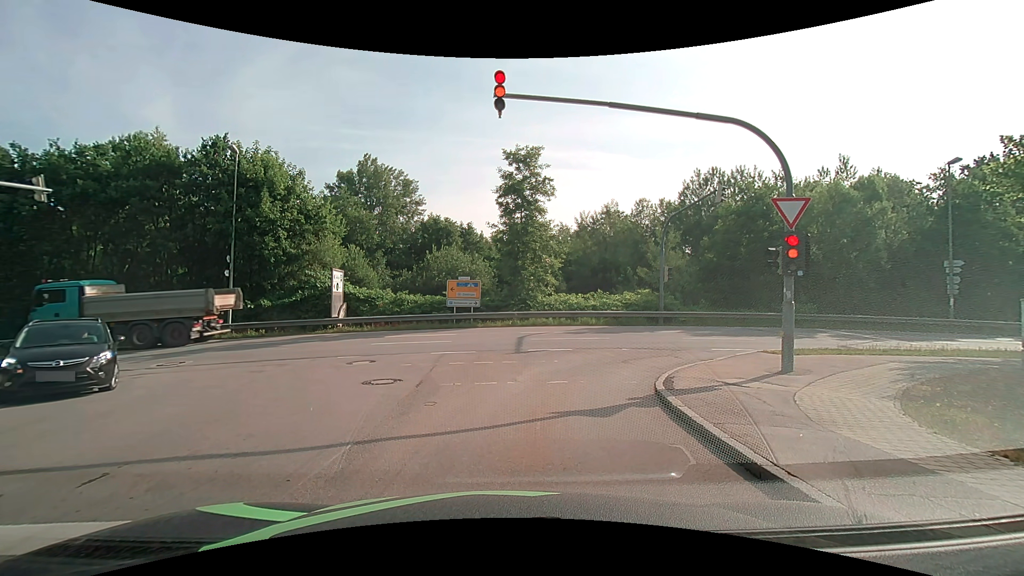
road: residential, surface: asphalt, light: Day
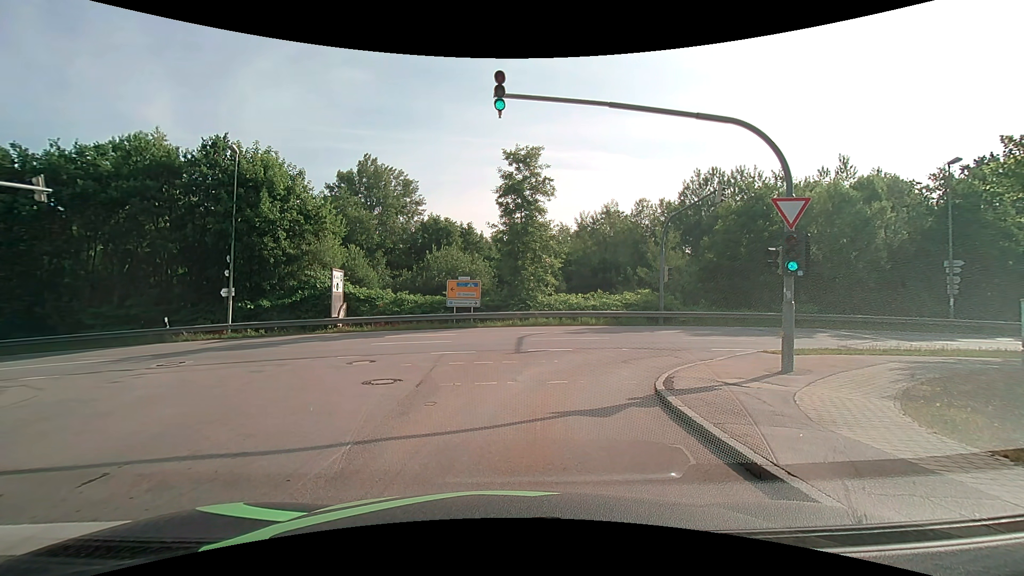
(0.0, 0.0) m; 0°
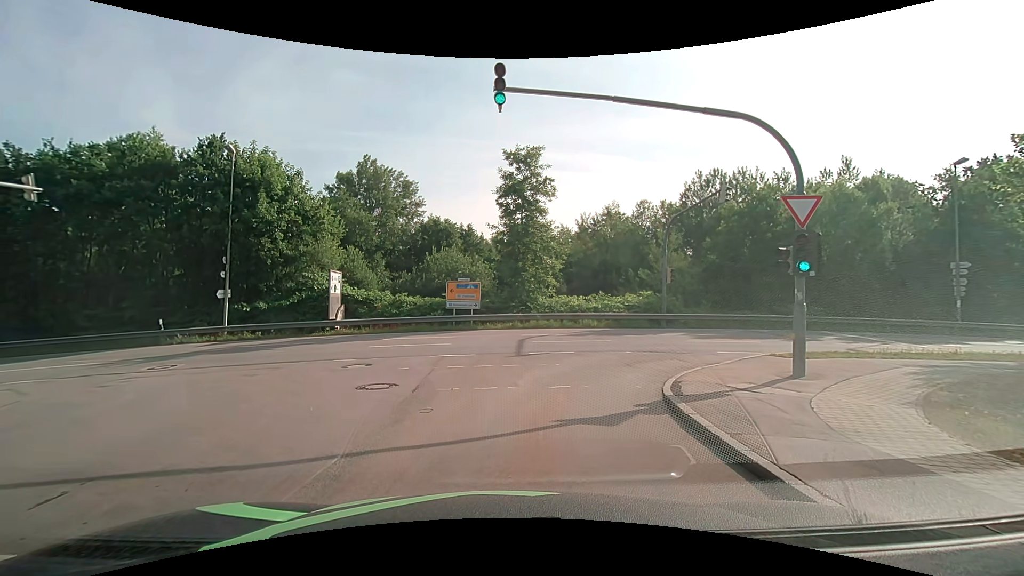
(0.0, +0.5) m; 0°
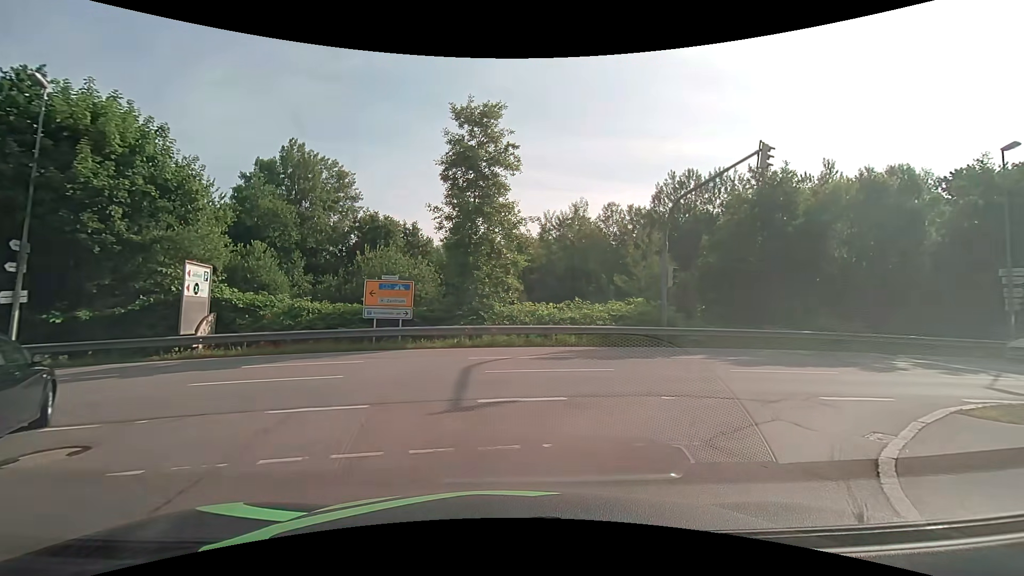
(+0.1, +8.0) m; +5°
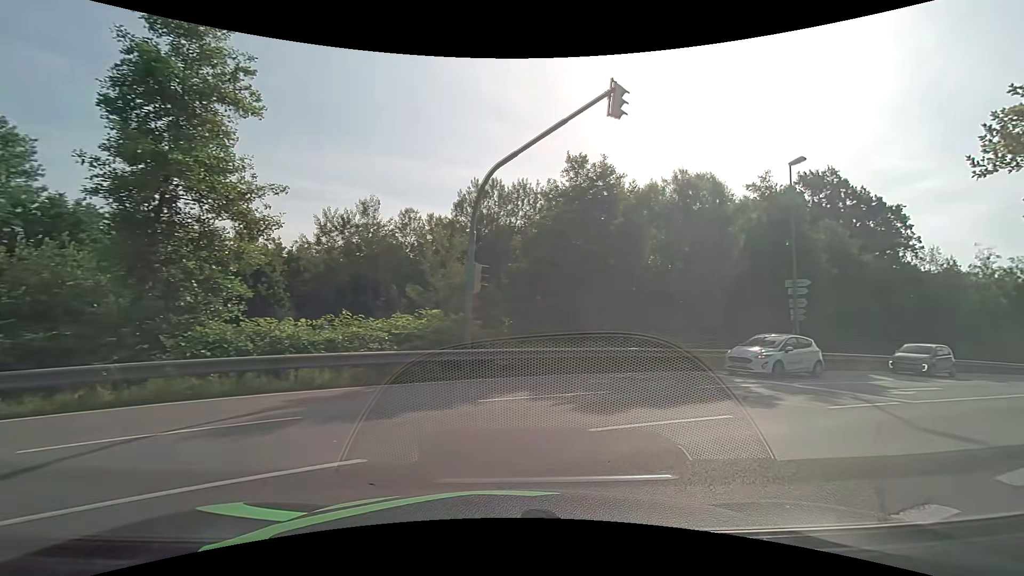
(+1.1, +6.7) m; +21°
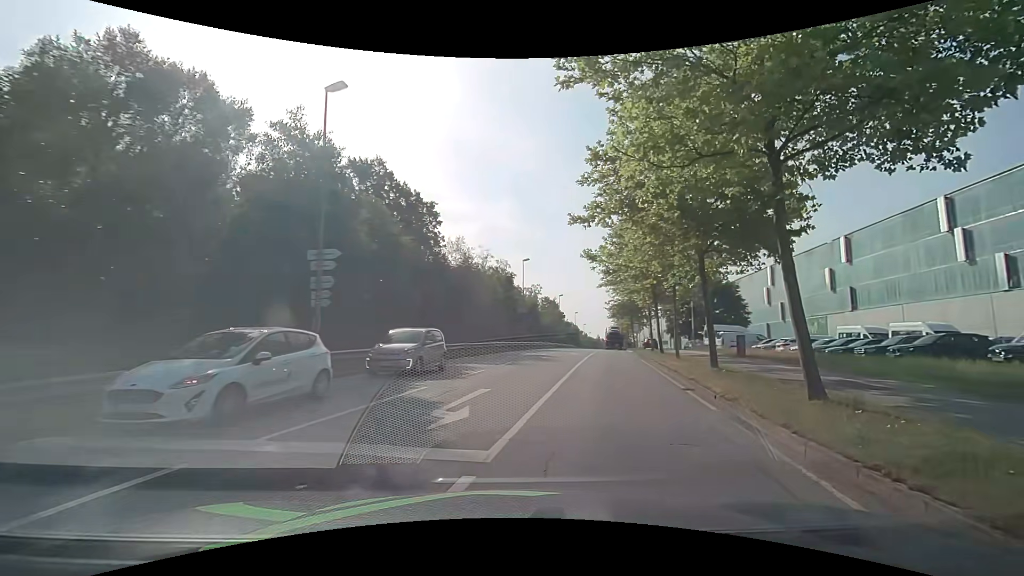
(+4.3, +8.7) m; +49°
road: secondary
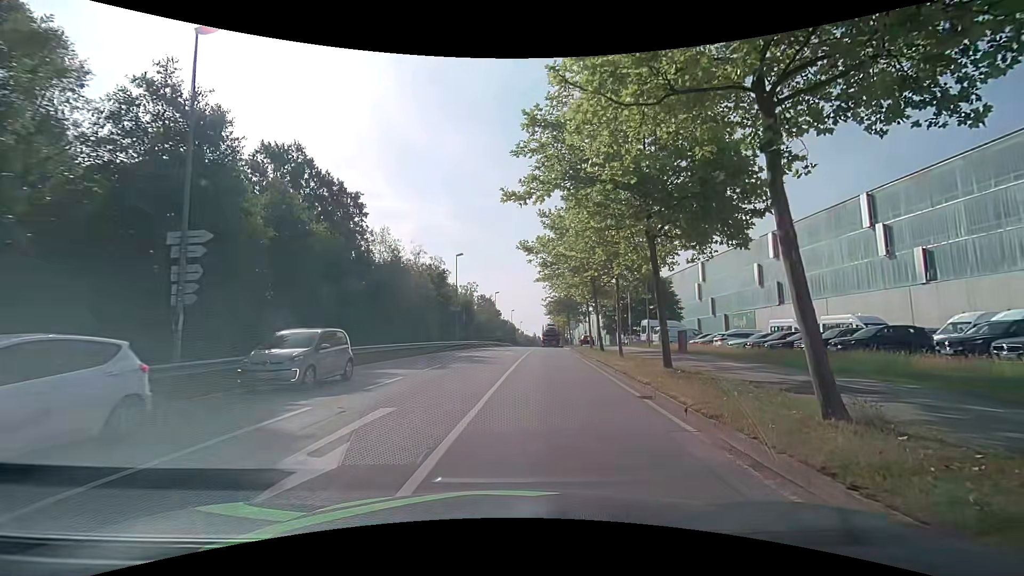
(+0.2, +2.8) m; +8°
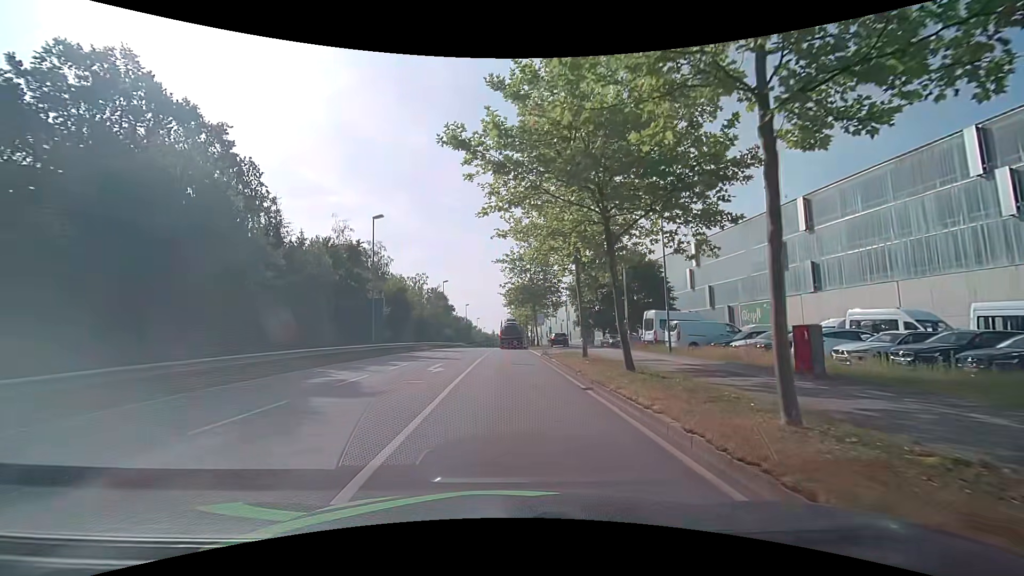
(+1.2, +16.8) m; +4°
(0, +10) (0, +20) (0, +30) (0, +40) (-1, +50) (-2, +60) (-2, +70) (-2, +80) (-1, +90) (0, +100) m
